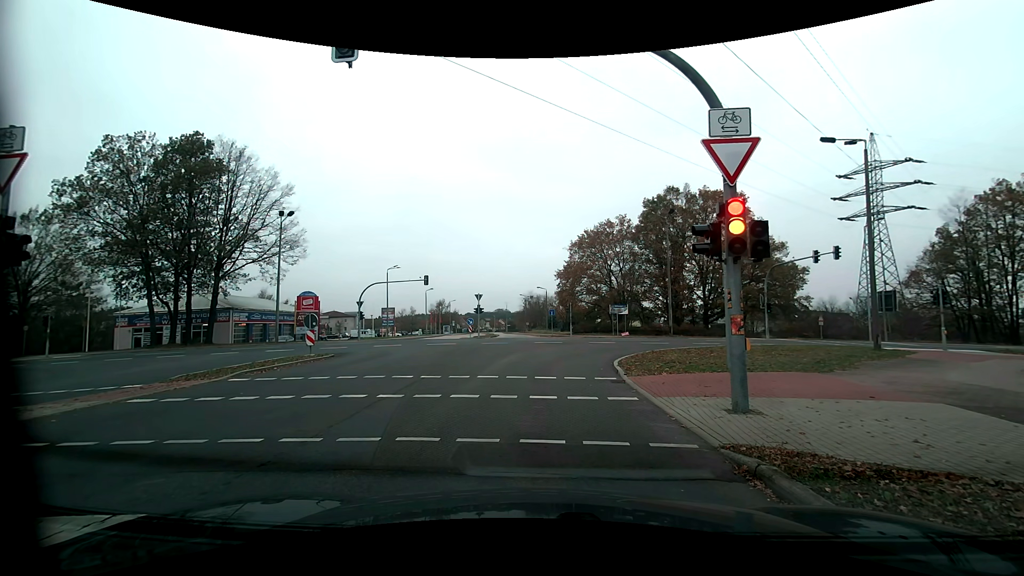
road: tertiary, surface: asphalt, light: Day
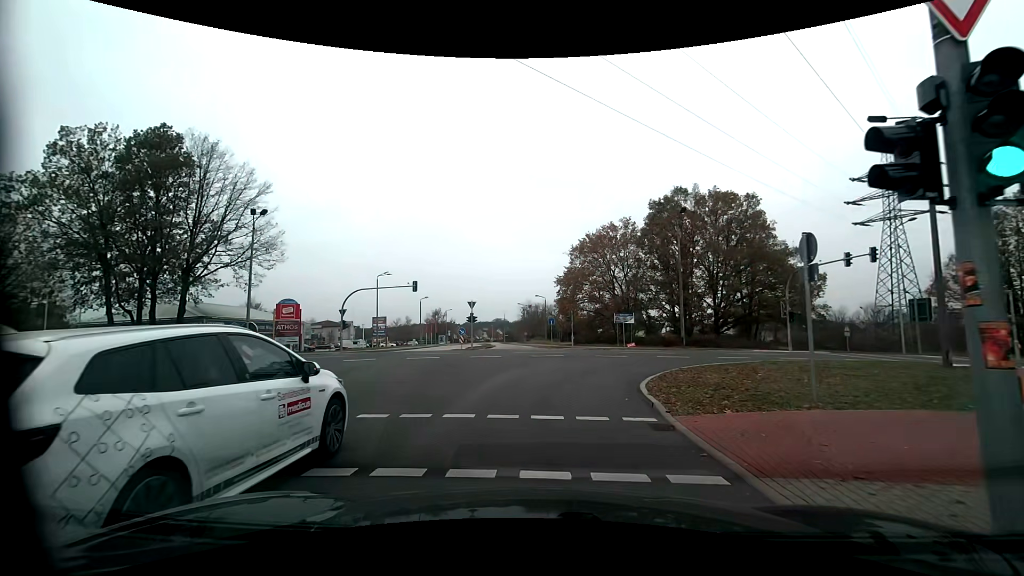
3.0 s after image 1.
(0.0, +4.8) m; +1°
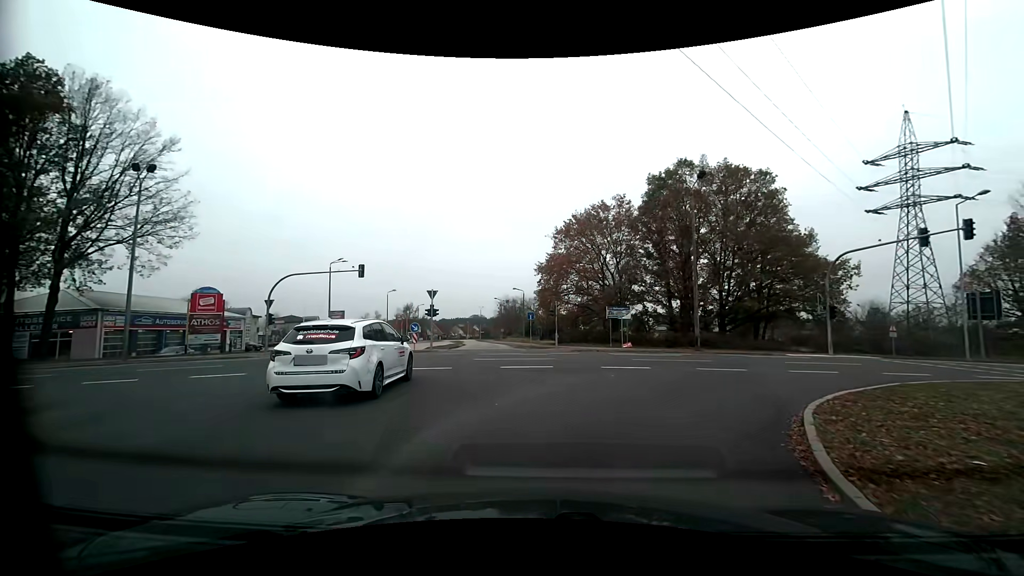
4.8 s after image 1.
(0.0, +9.5) m; +3°
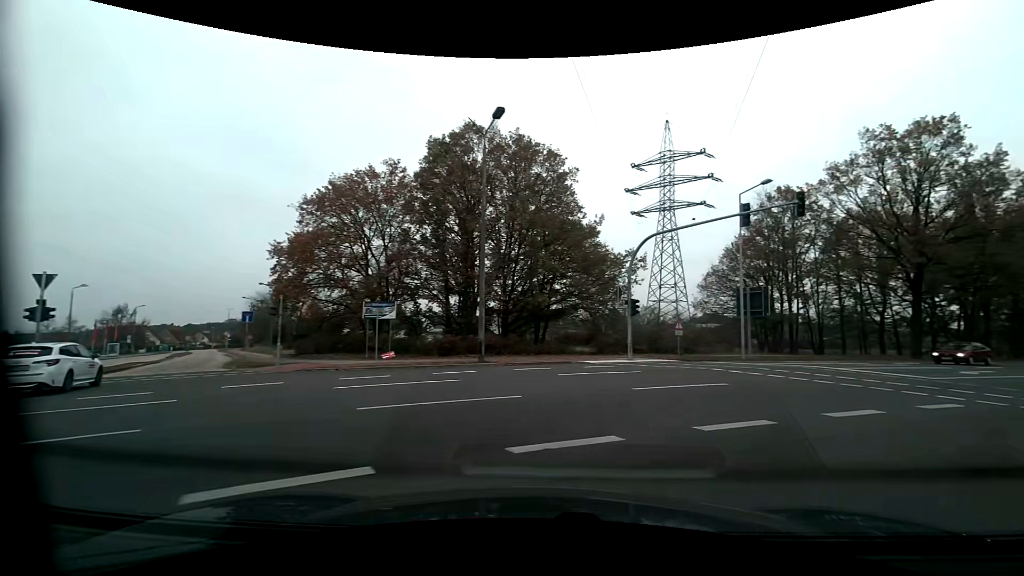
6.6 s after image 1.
(+2.1, +11.1) m; +25°
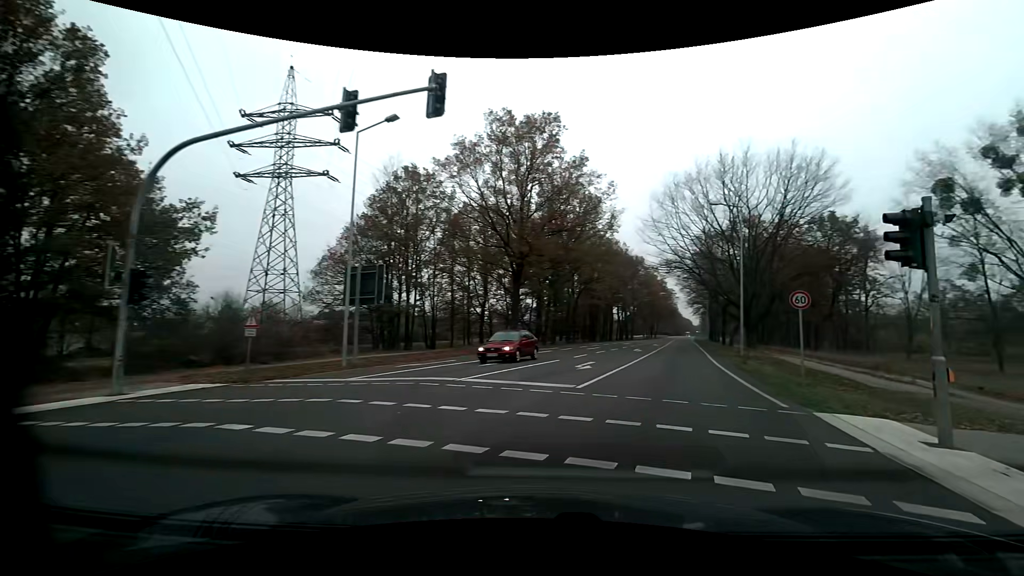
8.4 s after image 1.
(+4.0, +10.6) m; +41°
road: primary
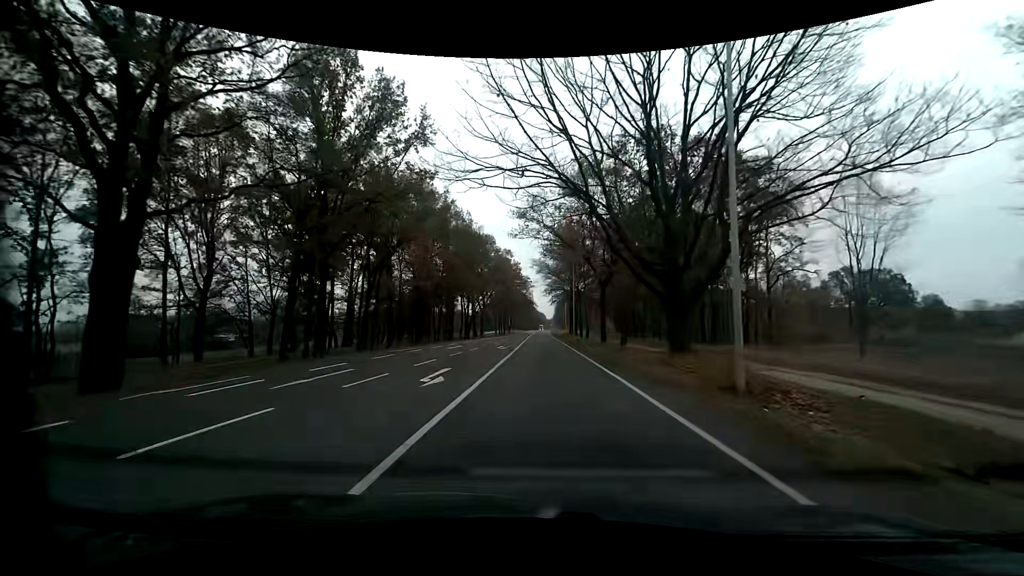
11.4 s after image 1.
(+5.8, +26.6) m; +15°
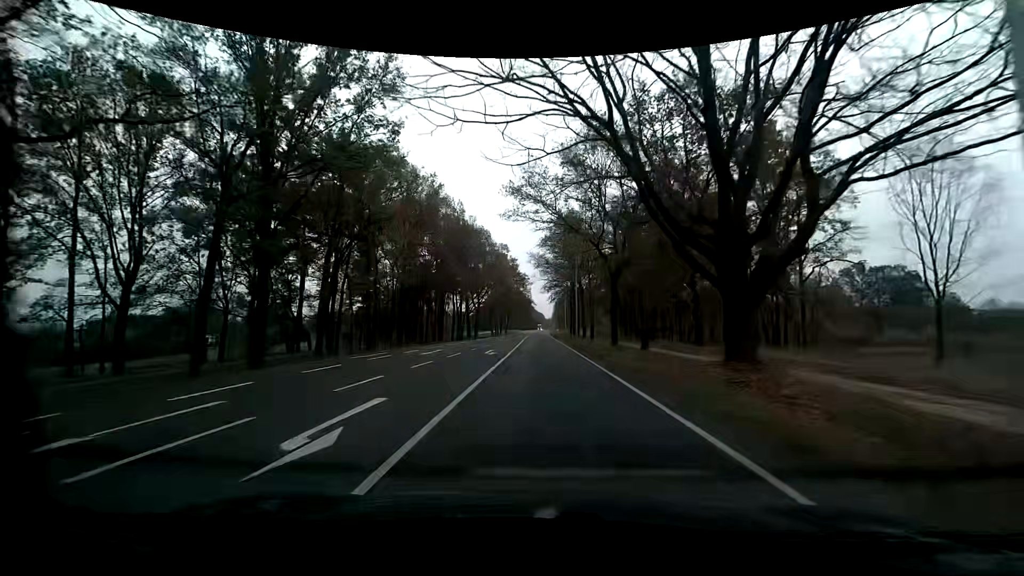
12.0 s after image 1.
(0.0, +6.9) m; 0°
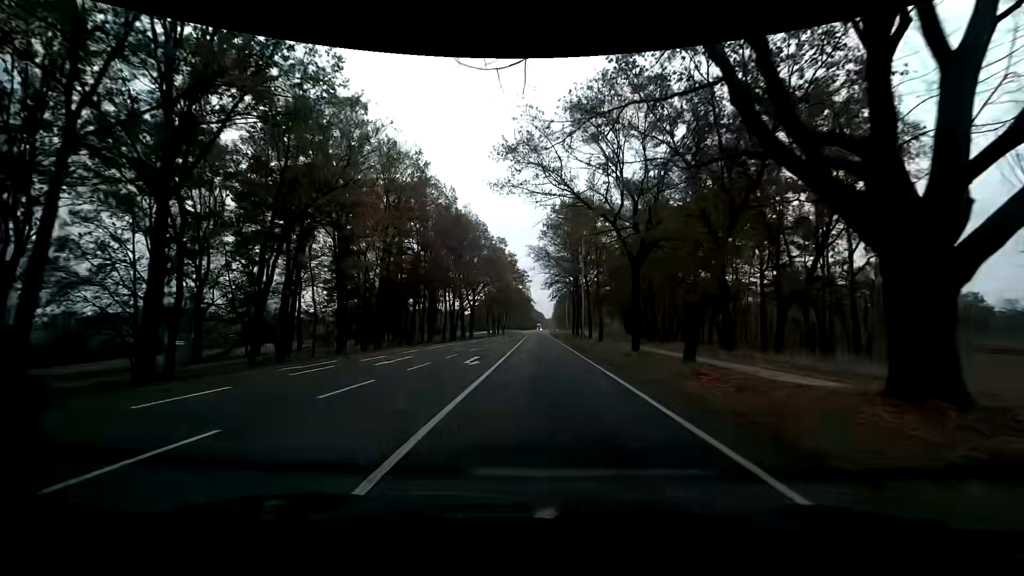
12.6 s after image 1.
(0.0, +7.2) m; 0°
(0, +10) (0, +20) (0, +30) (0, +40) (0, +50) (0, +60) (0, +70) (0, +80) (0, +90) (0, +100) m
